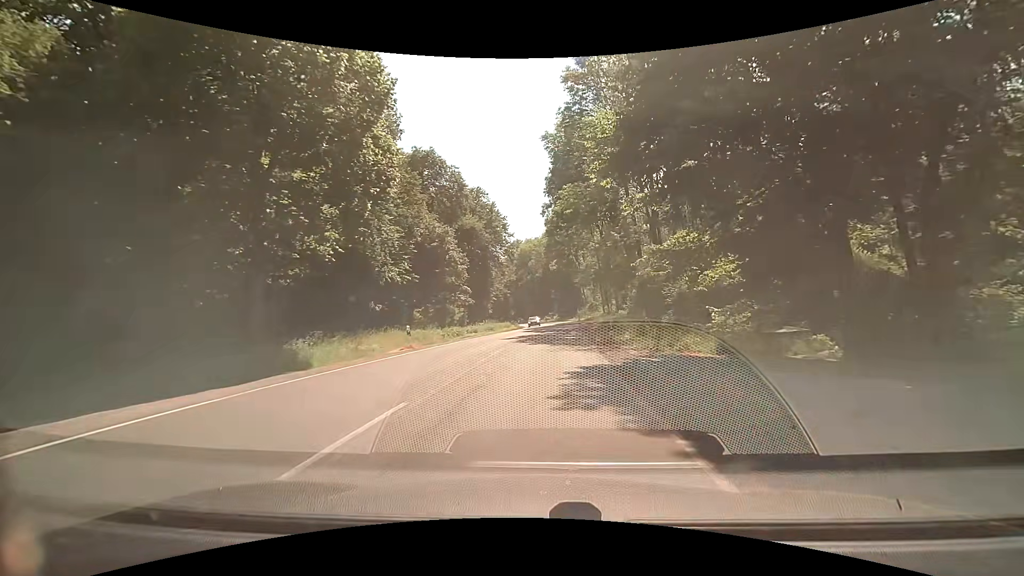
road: secondary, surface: asphalt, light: Day
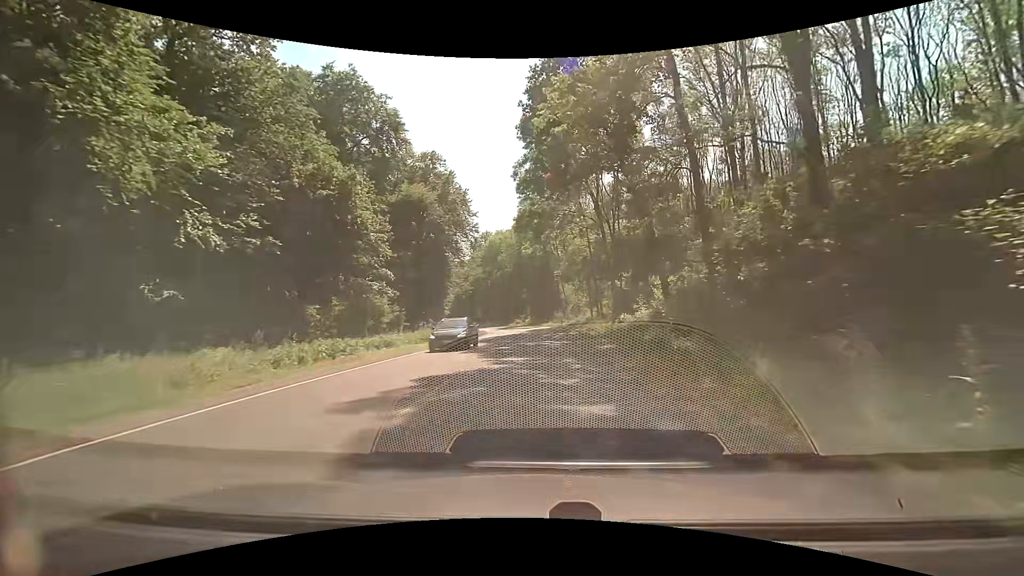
(+0.6, +21.2) m; +4°
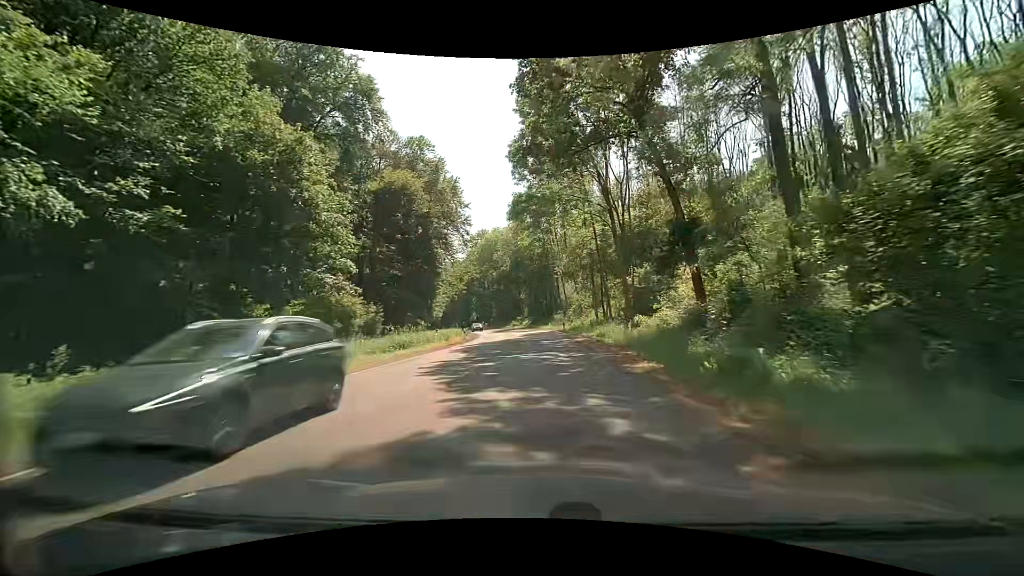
(0.0, +7.1) m; 0°
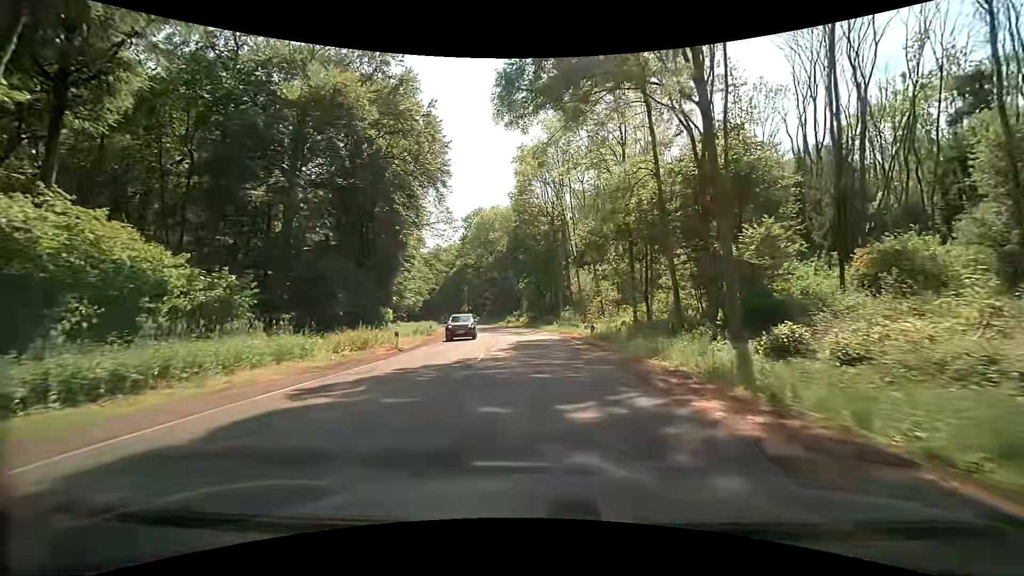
(-0.1, +21.6) m; -1°
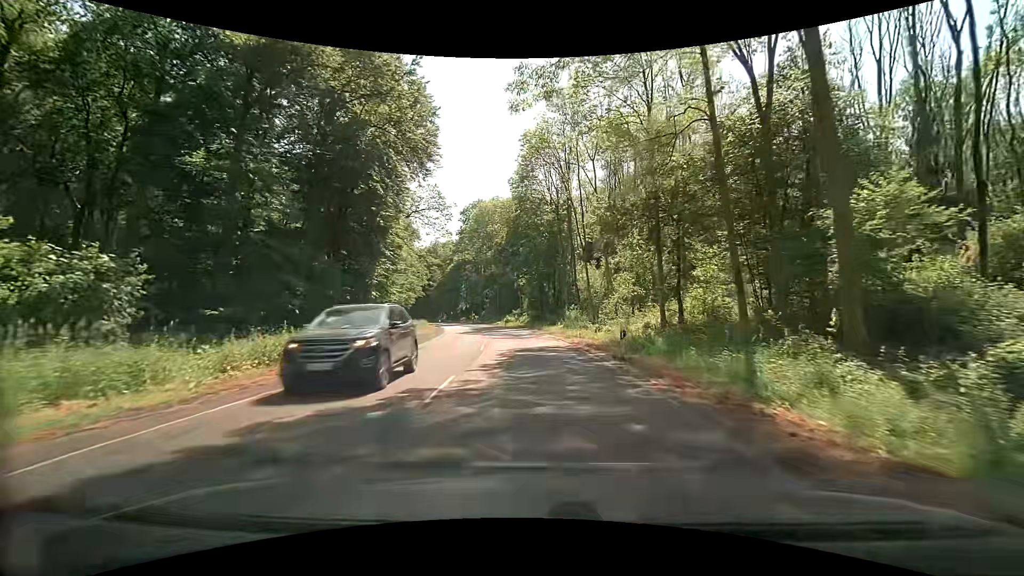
(+0.1, +7.3) m; 0°
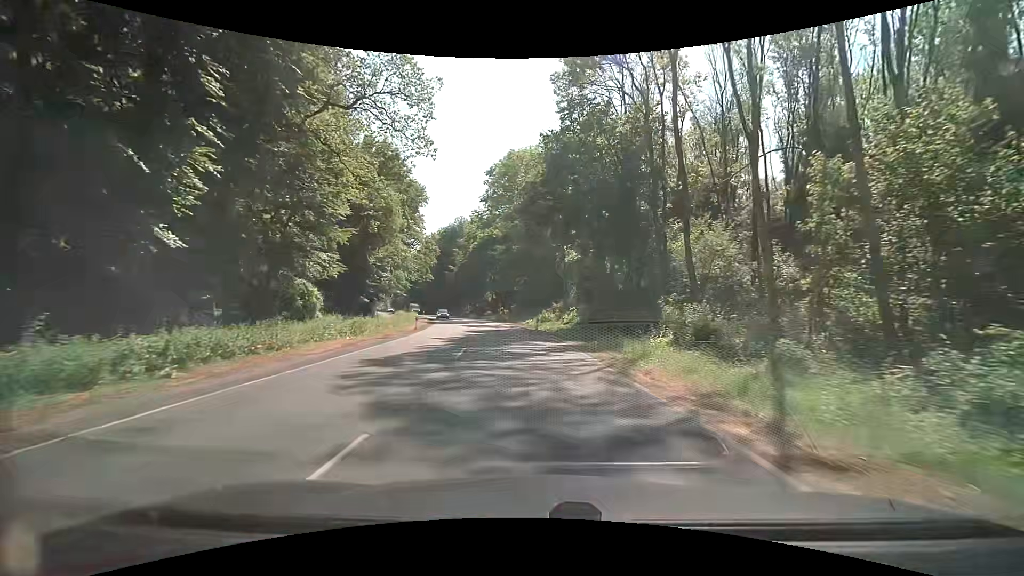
(-0.6, +30.4) m; -4°
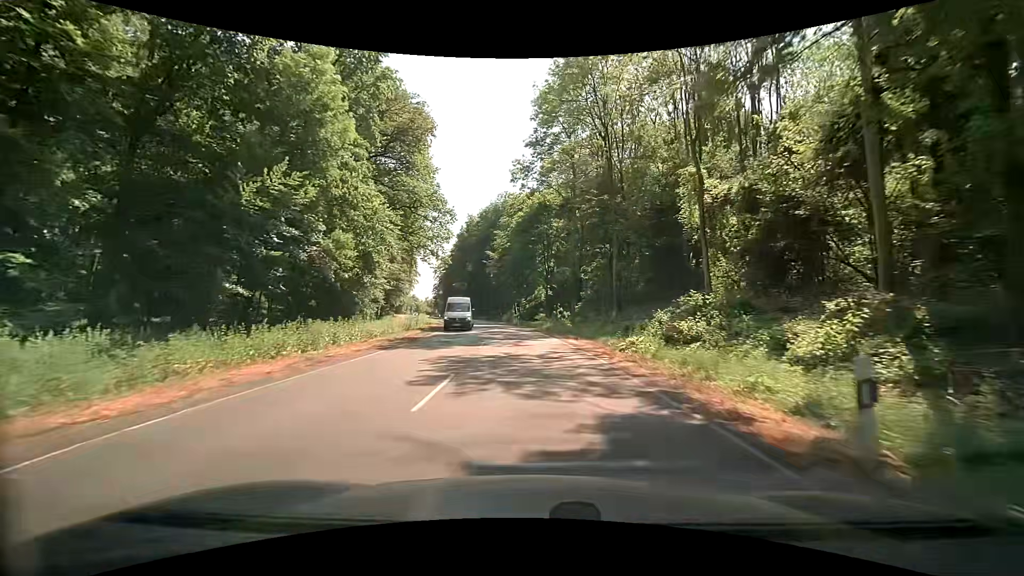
(-1.8, +31.2) m; -6°
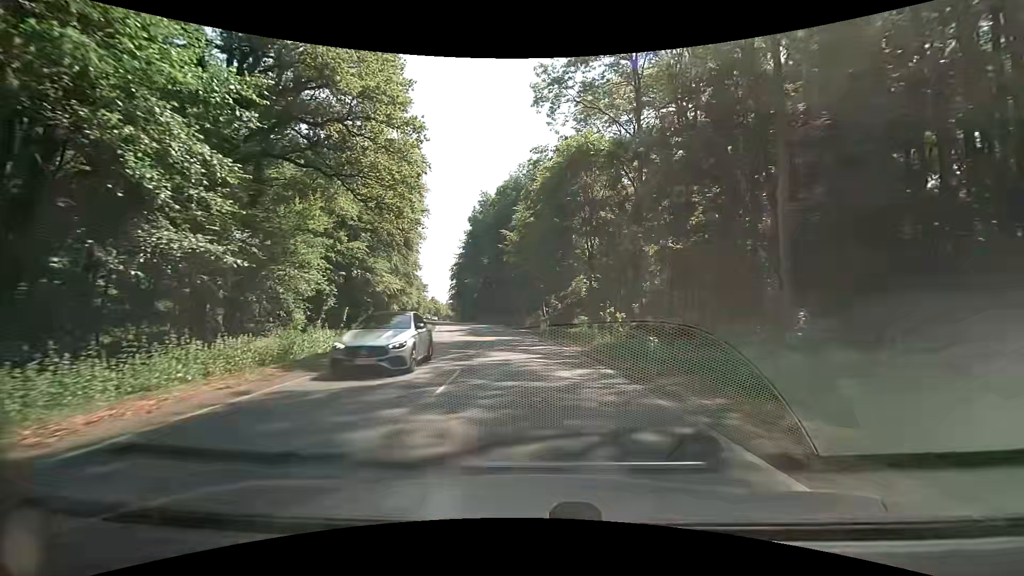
(-0.7, +22.9) m; -3°
(0, +10) (-1, +20) (-2, +30) (-3, +40) (-5, +50) (-6, +60) (-8, +69) (-11, +79) (-13, +89) (-16, +98) m
